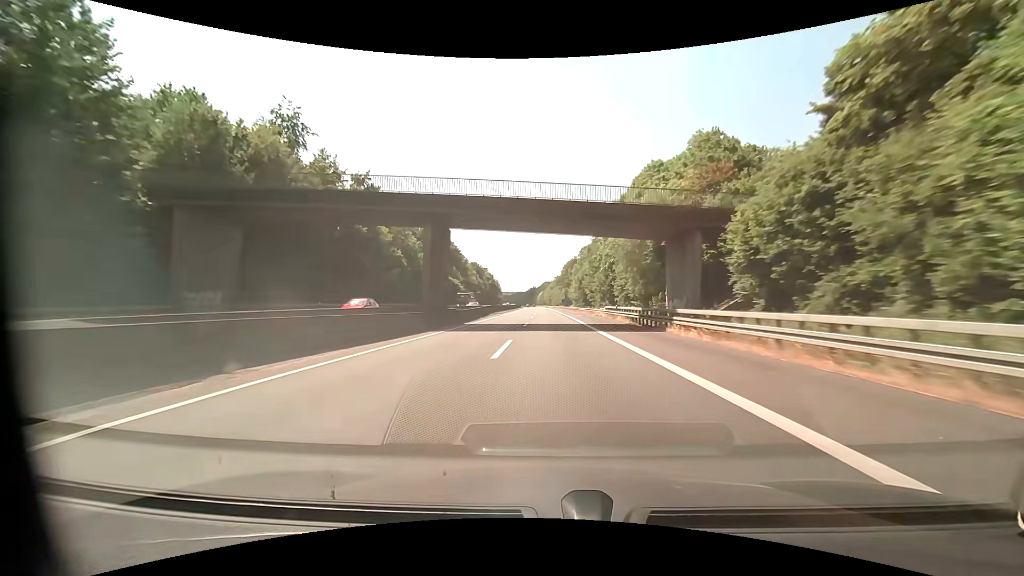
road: motorway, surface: asphalt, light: Day
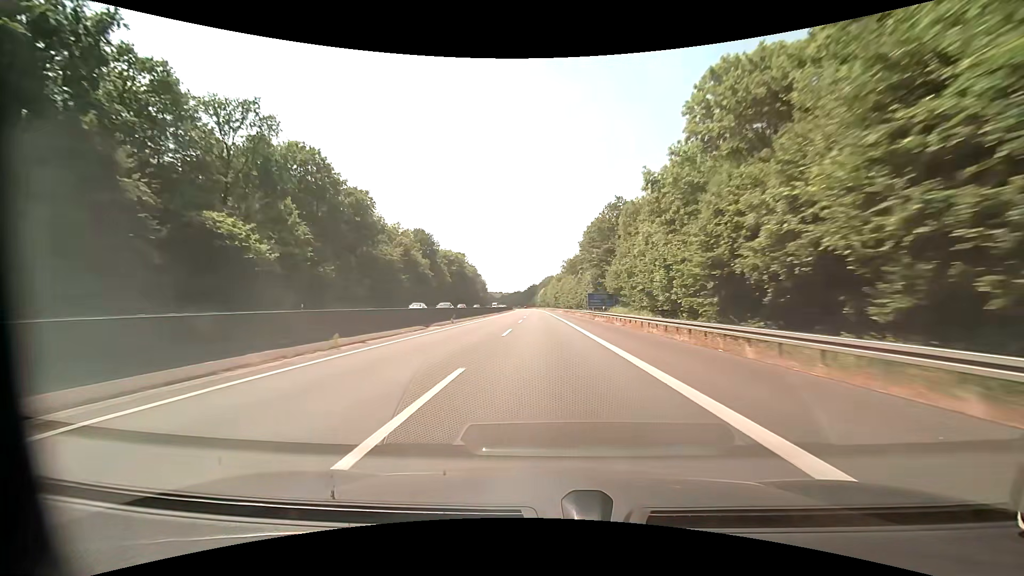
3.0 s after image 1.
(+0.2, +98.0) m; 0°
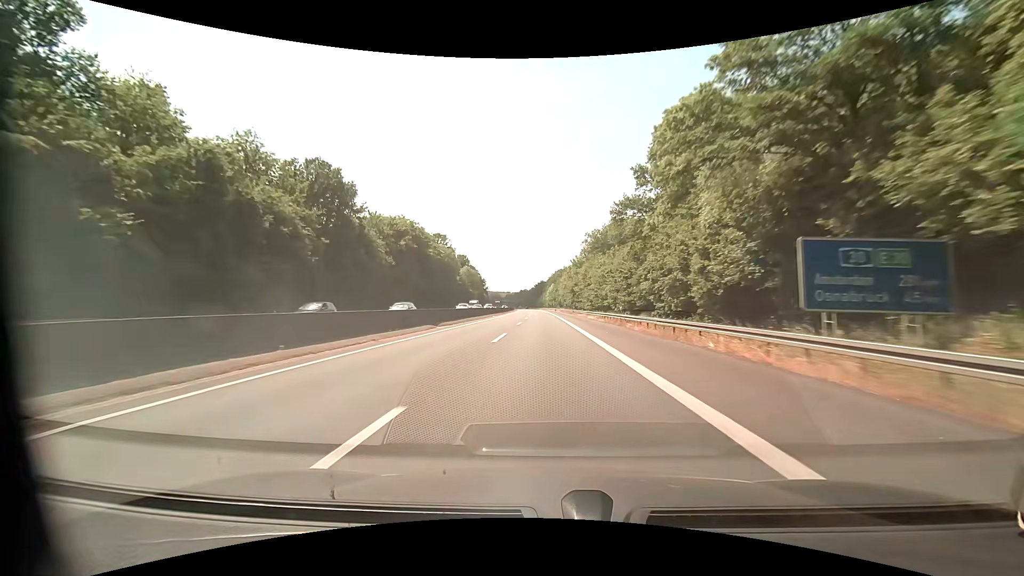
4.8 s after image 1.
(-0.4, +57.7) m; -1°
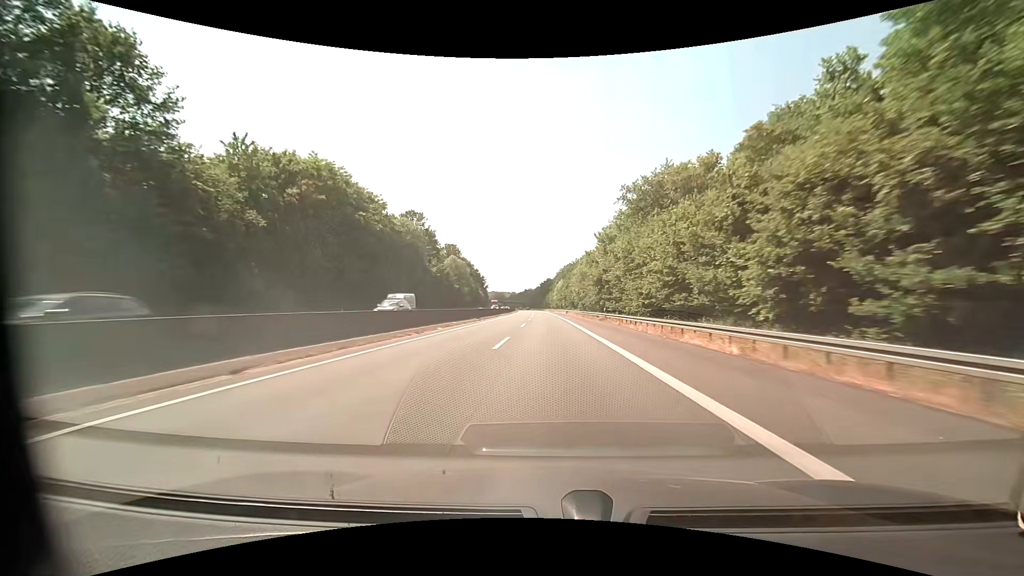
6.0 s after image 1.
(-0.3, +38.5) m; -1°
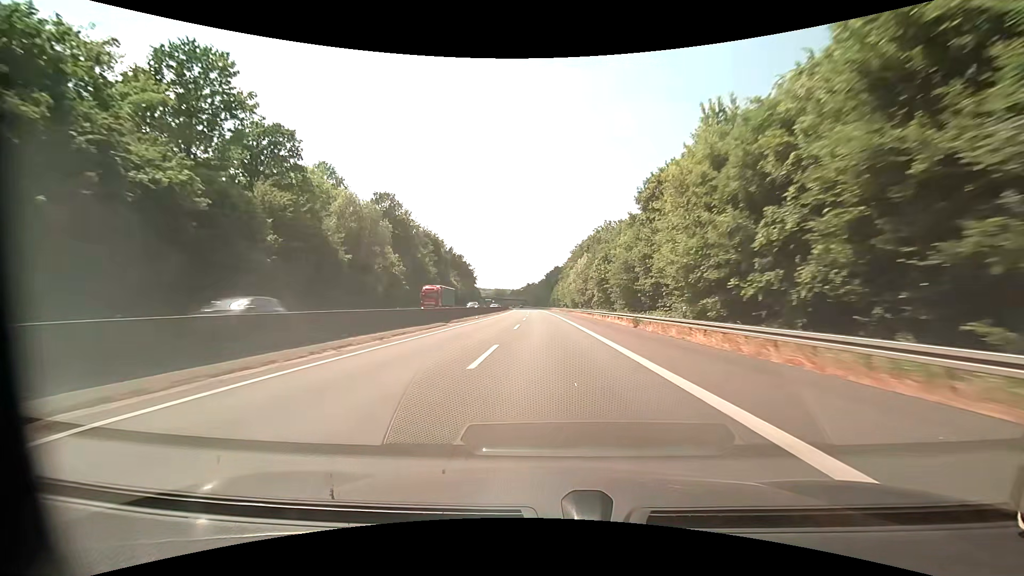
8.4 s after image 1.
(-0.4, +77.4) m; -1°
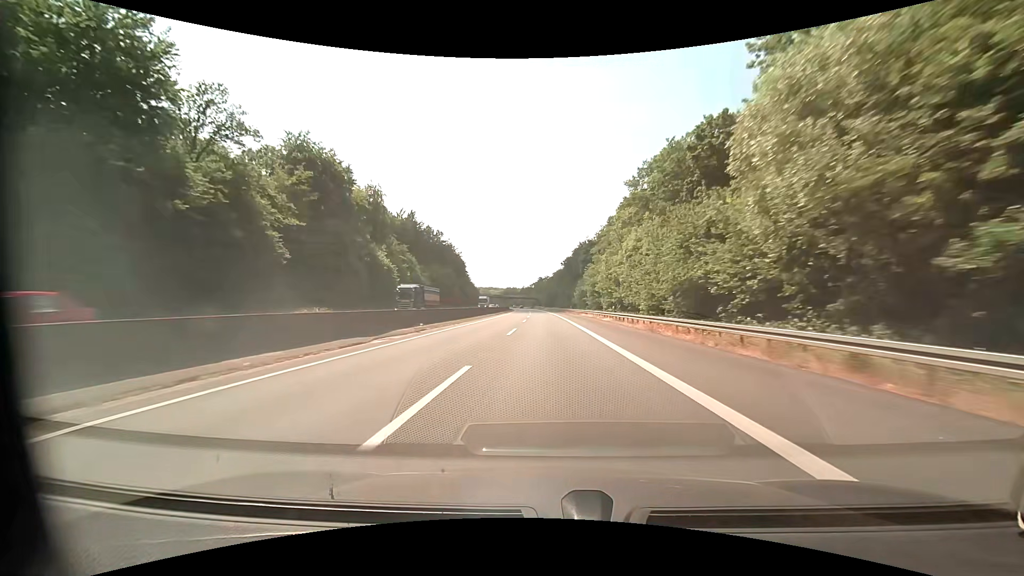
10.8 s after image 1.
(-0.9, +77.9) m; -2°
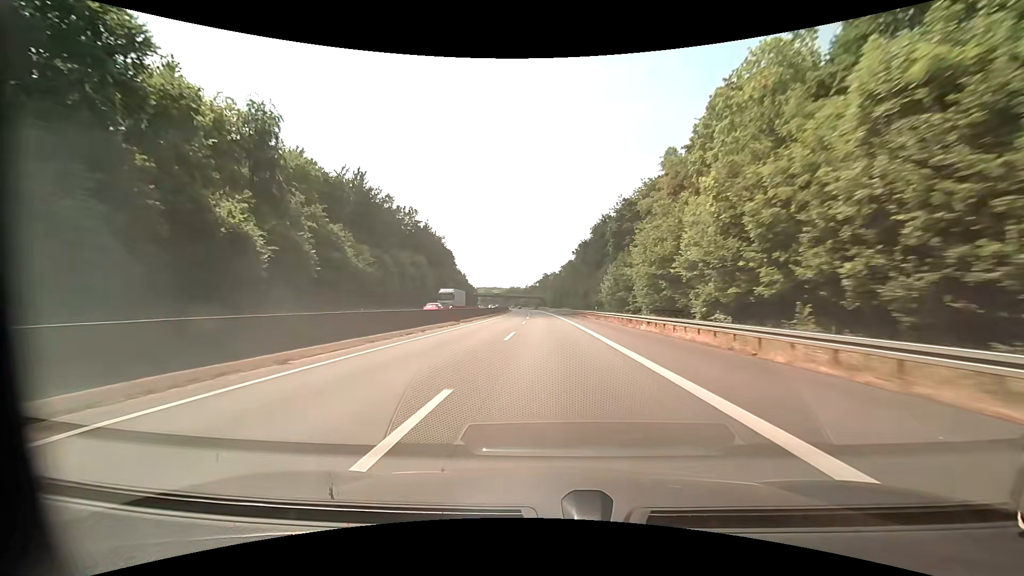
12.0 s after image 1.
(-0.3, +39.2) m; -1°
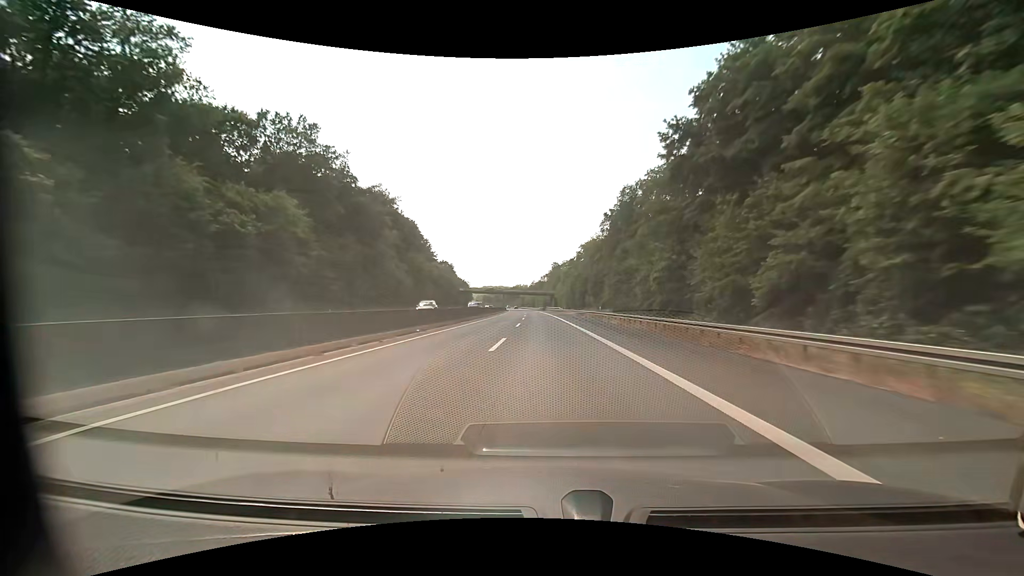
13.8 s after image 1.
(-0.5, +59.0) m; -1°
(0, +10) (0, +20) (0, +30) (0, +40) (-1, +50) (-1, +60) (-1, +70) (-1, +80) (-2, +90) (-2, +100) m
